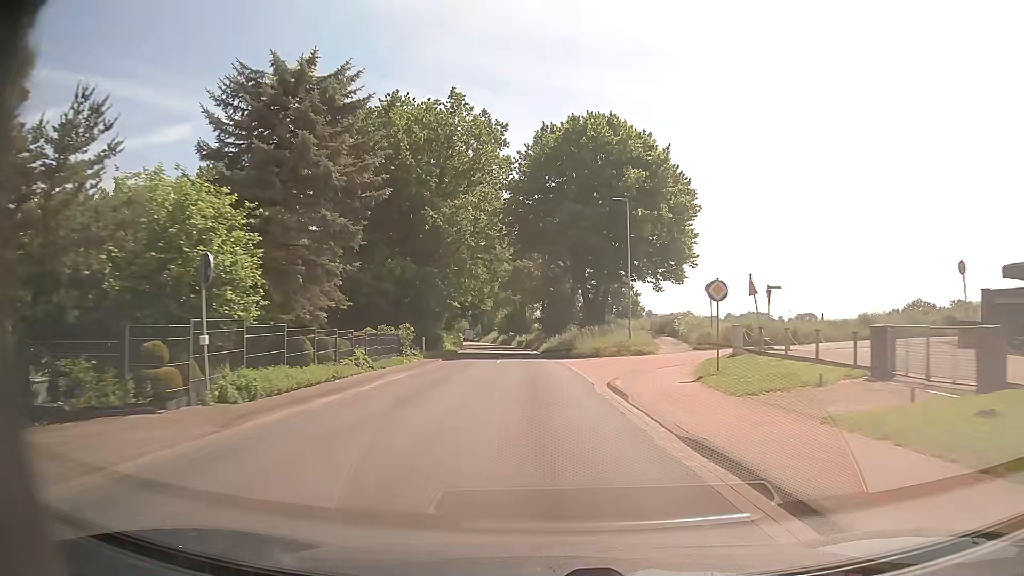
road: tertiary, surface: asphalt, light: Day
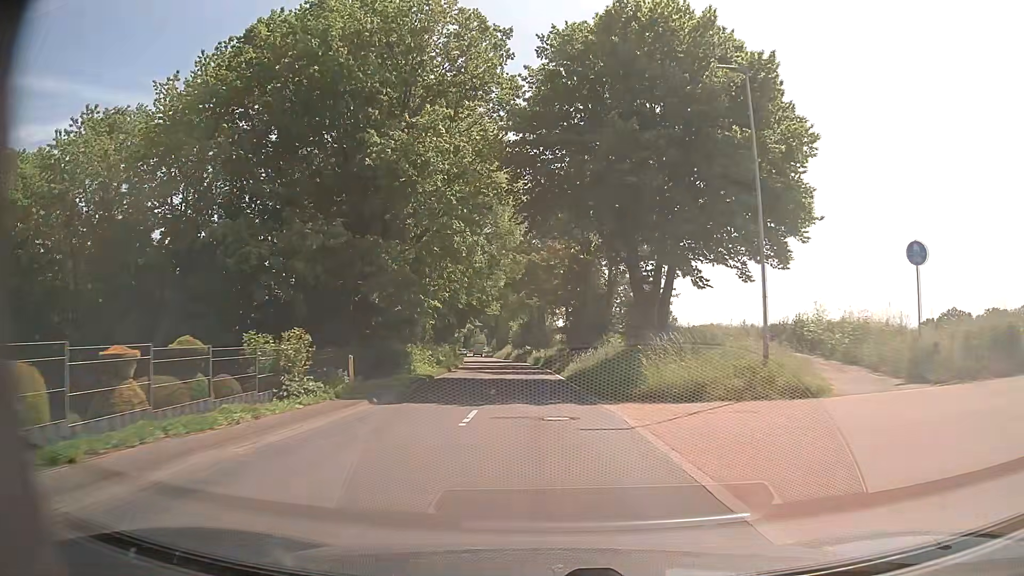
(-0.3, +18.5) m; -2°
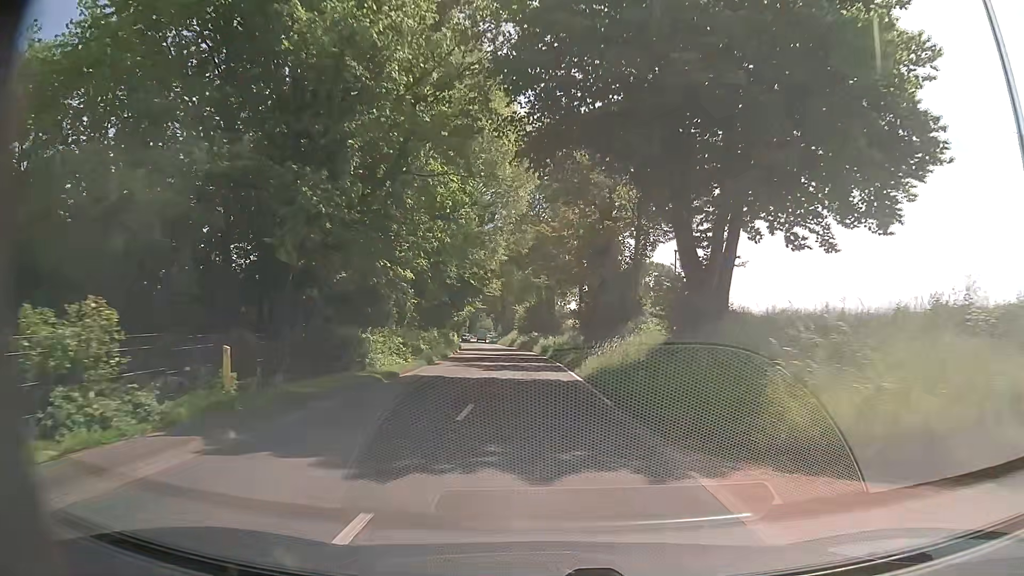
(-0.1, +9.2) m; 0°
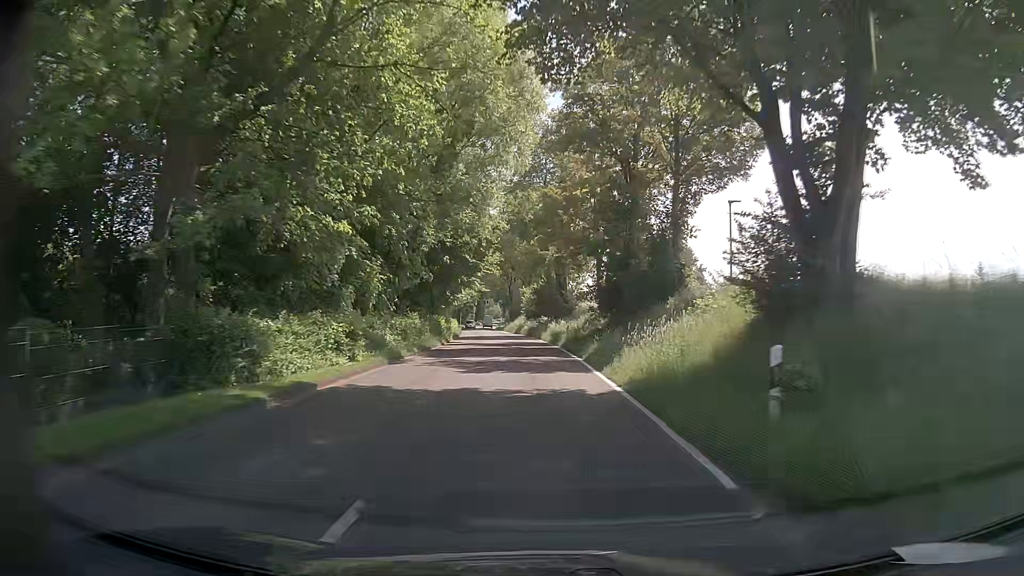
(-0.1, +9.1) m; -1°
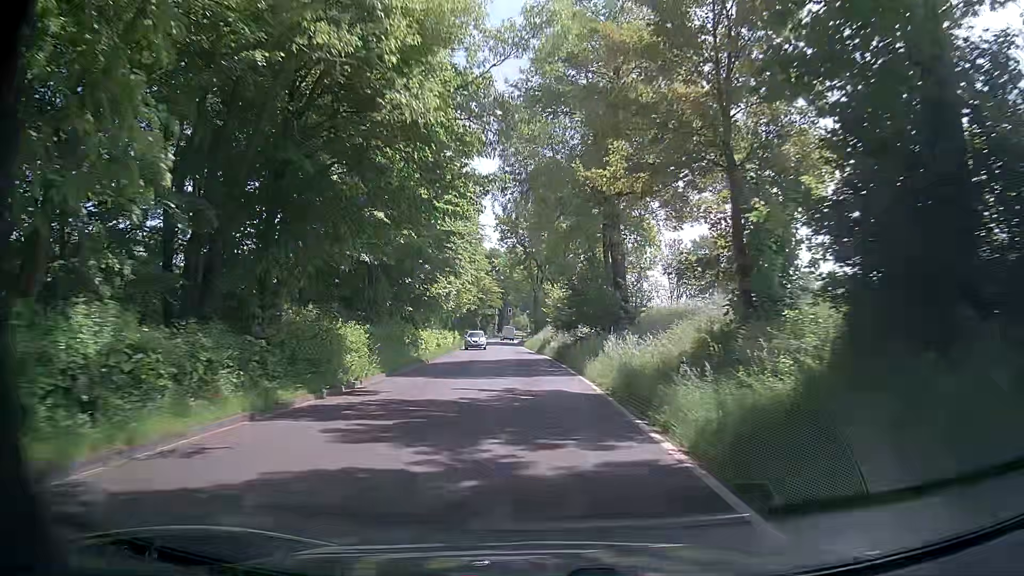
(-0.8, +26.2) m; -2°
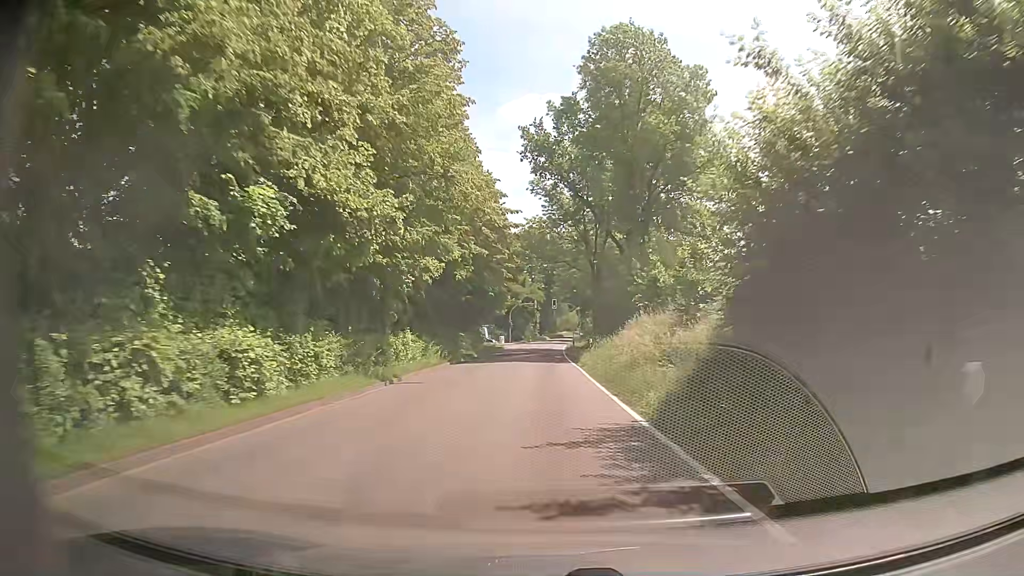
(-2.1, +42.0) m; -4°
